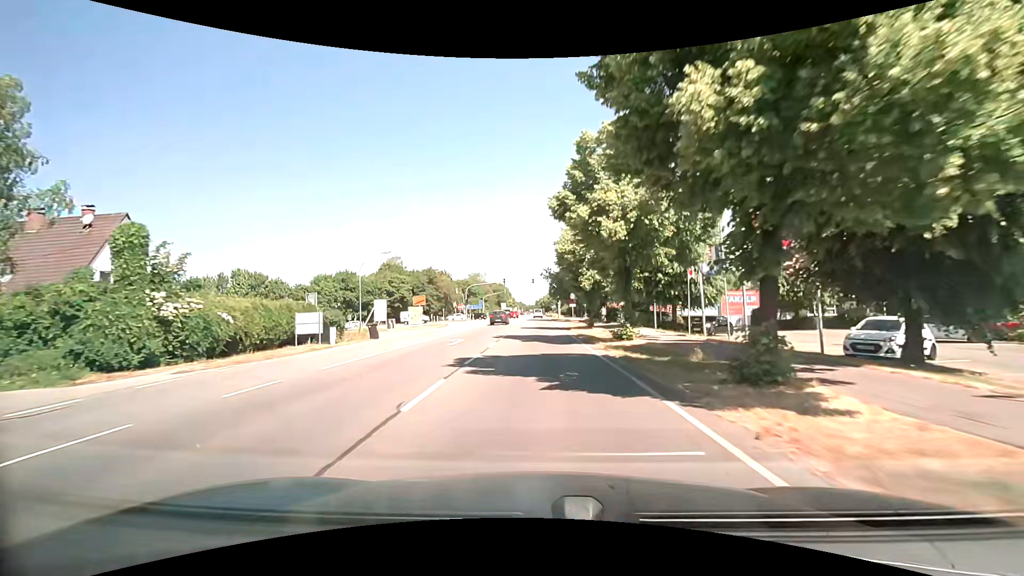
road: secondary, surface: asphalt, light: Day
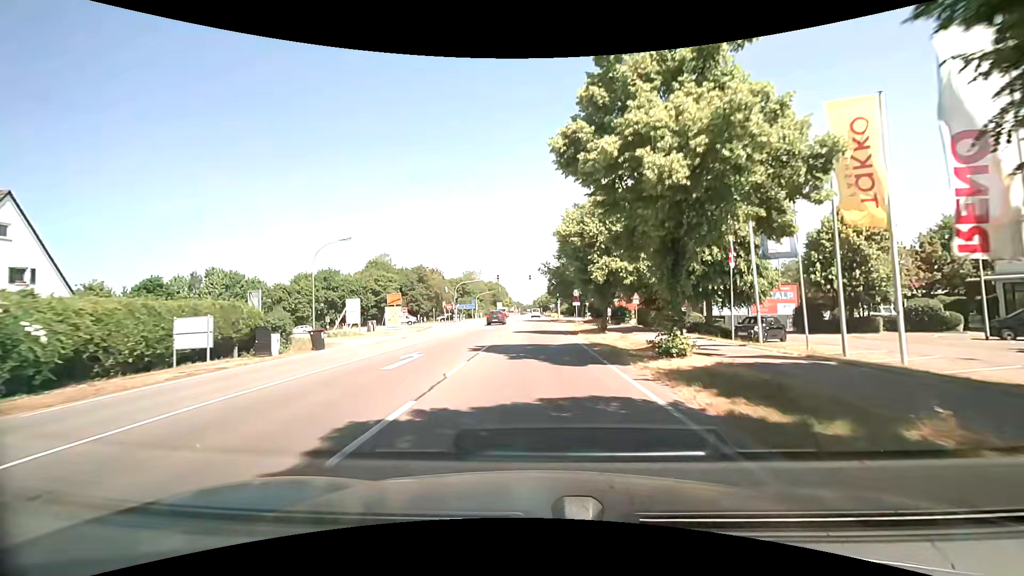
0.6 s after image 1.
(+0.1, +8.2) m; 0°
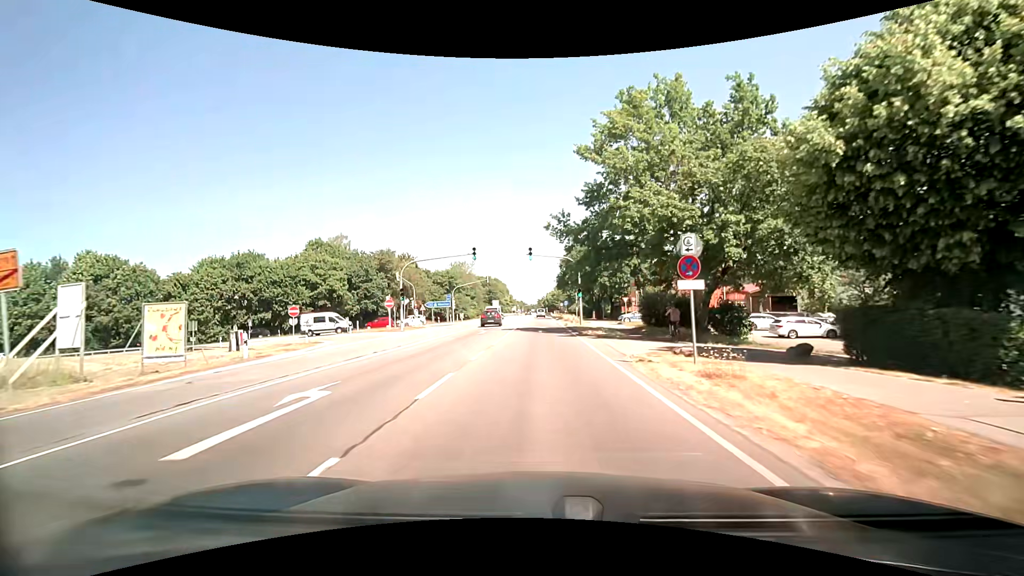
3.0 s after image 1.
(+0.1, +32.7) m; +1°
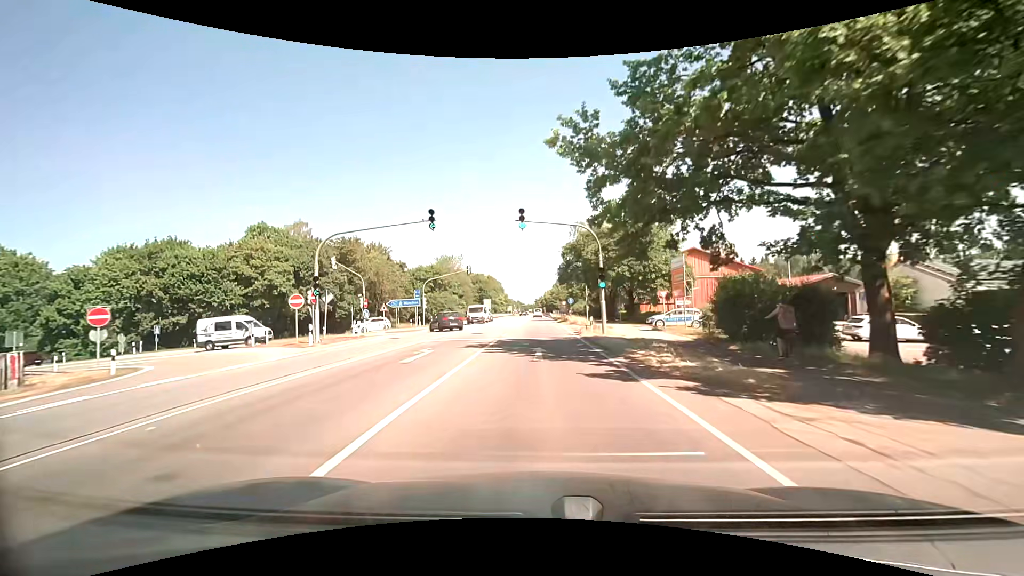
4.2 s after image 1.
(-0.2, +16.4) m; -1°
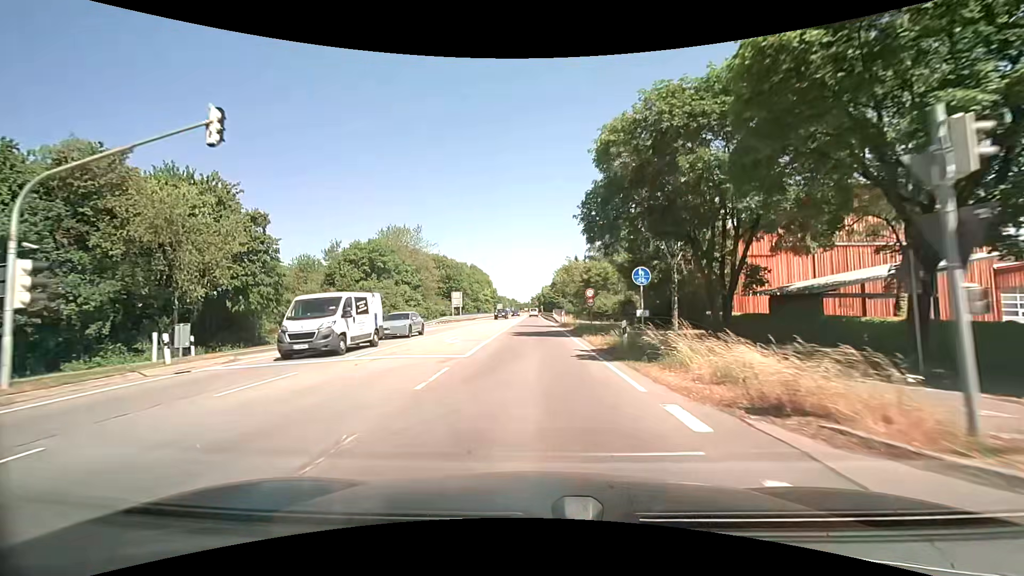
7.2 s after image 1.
(+0.3, +41.3) m; +1°
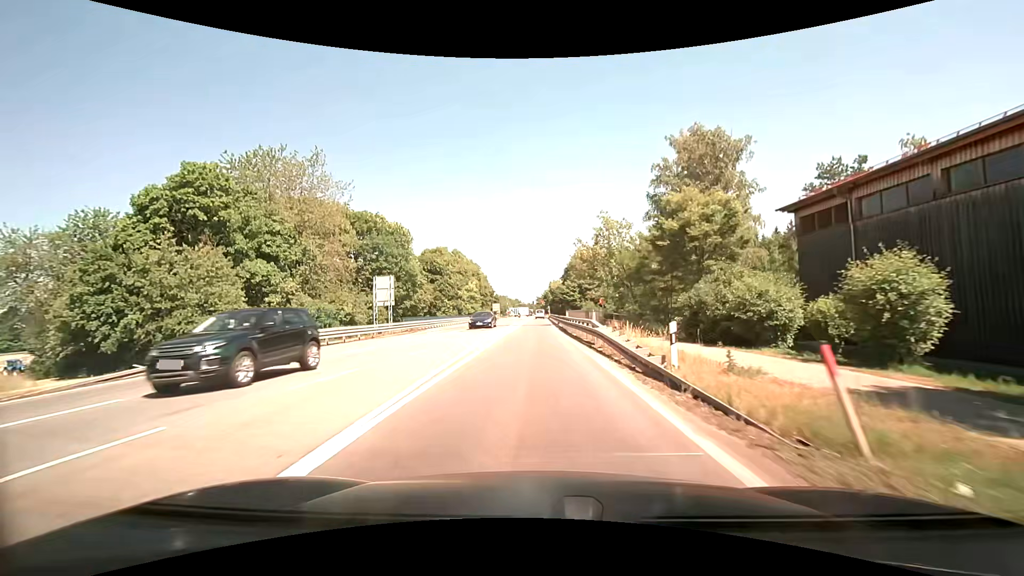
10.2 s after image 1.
(-0.4, +40.7) m; -1°
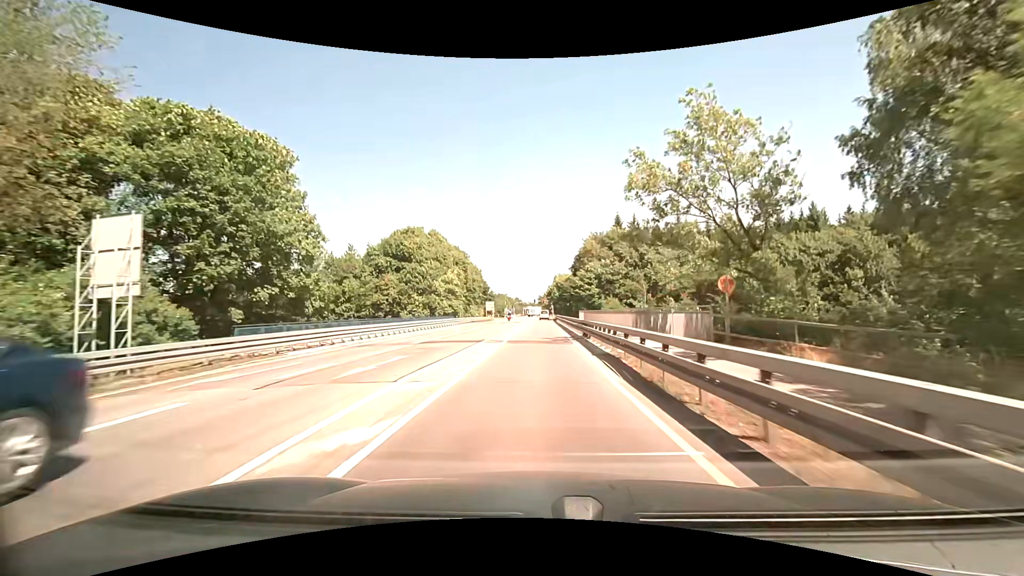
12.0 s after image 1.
(-0.1, +26.4) m; 0°
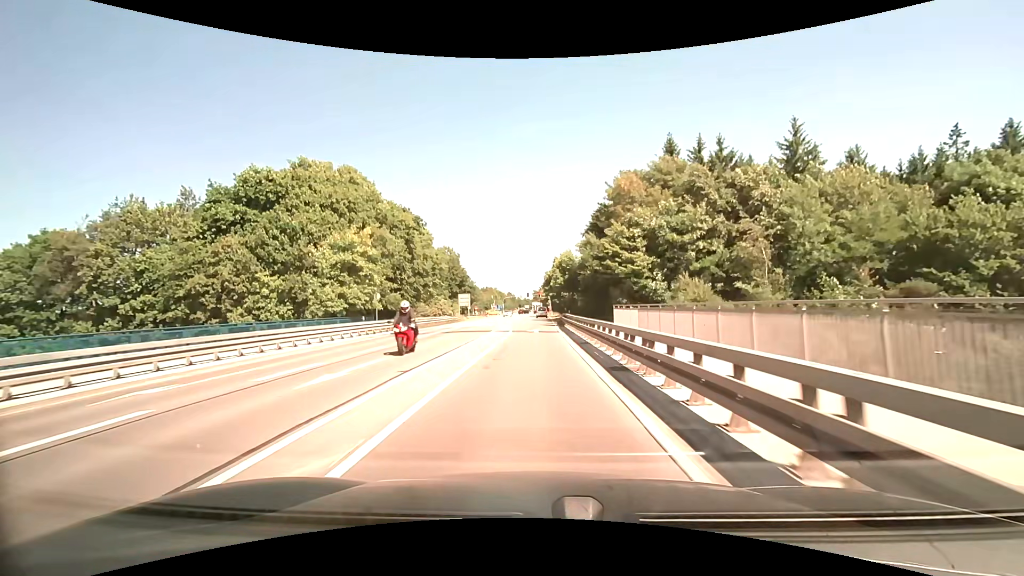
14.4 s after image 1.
(+0.5, +36.7) m; +1°
(0, +10) (0, +20) (0, +30) (0, +40) (0, +50) (0, +60) (0, +70) (+1, +80) (+1, +90) (+1, +100) m
